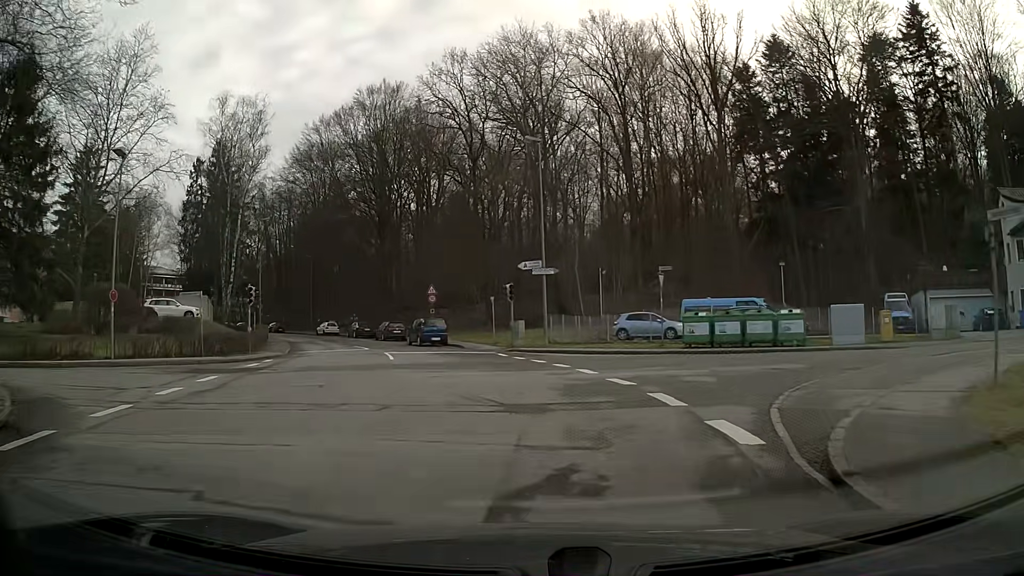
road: residential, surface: asphalt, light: Day
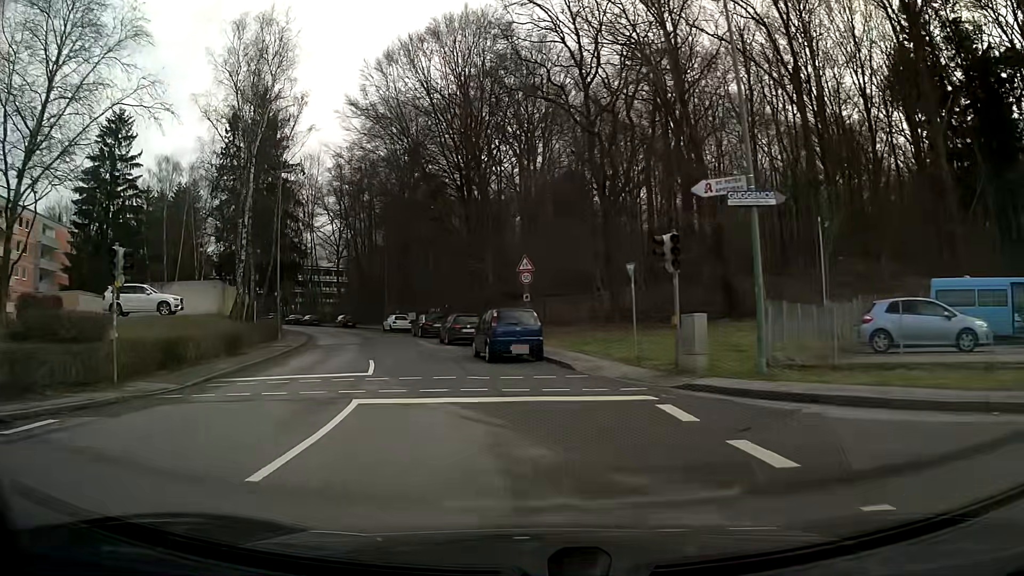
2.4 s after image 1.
(-1.7, +18.3) m; -12°
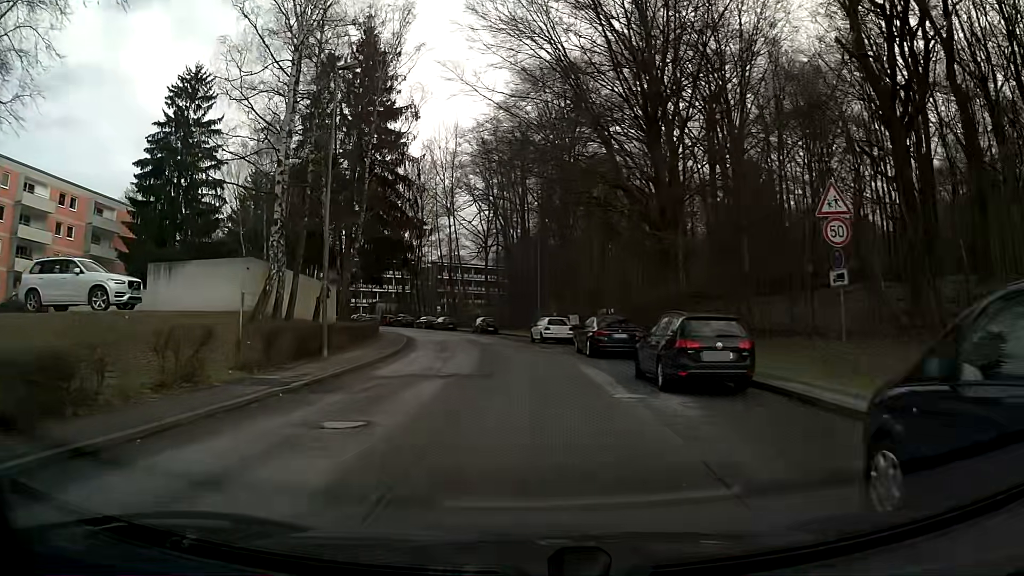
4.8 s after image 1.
(-2.5, +18.3) m; -11°
(0, +10) (0, +20) (-1, +30) (-3, +40) (-5, +50) (-8, +59) (-11, +69) (-16, +78) (-20, +86) (-26, +95) m
